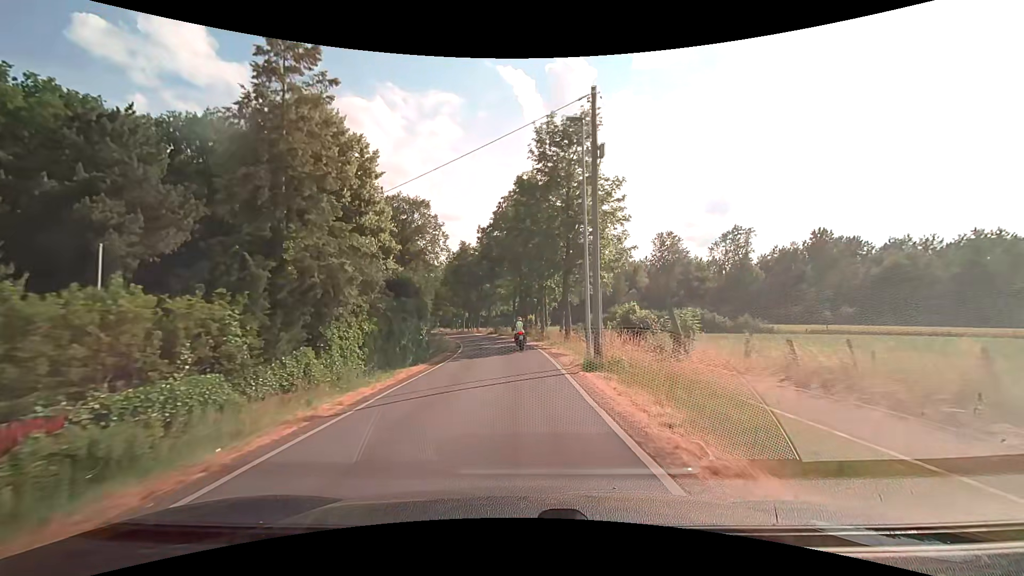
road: unclassified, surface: asphalt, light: Day
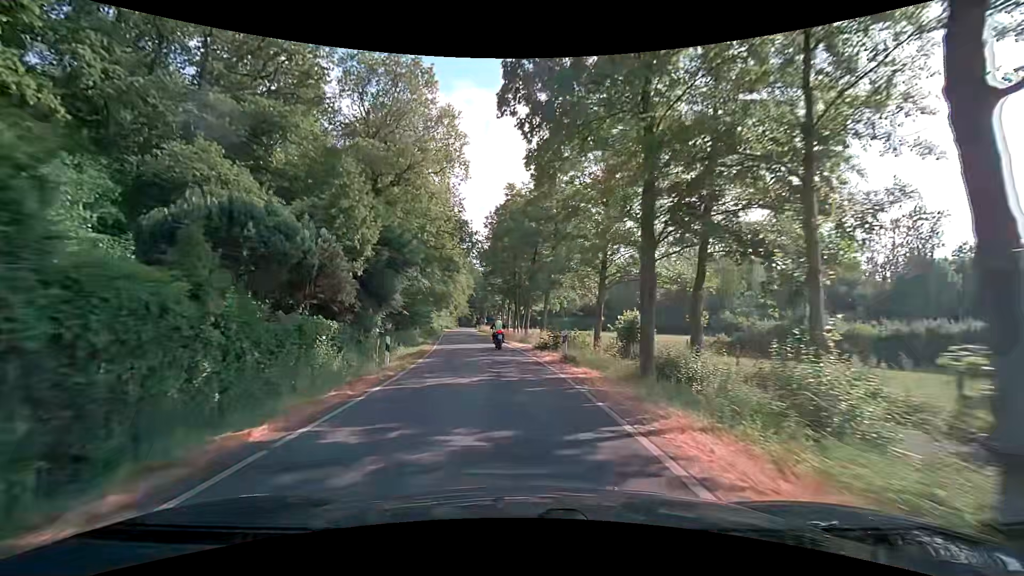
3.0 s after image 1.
(-1.5, +37.1) m; -8°
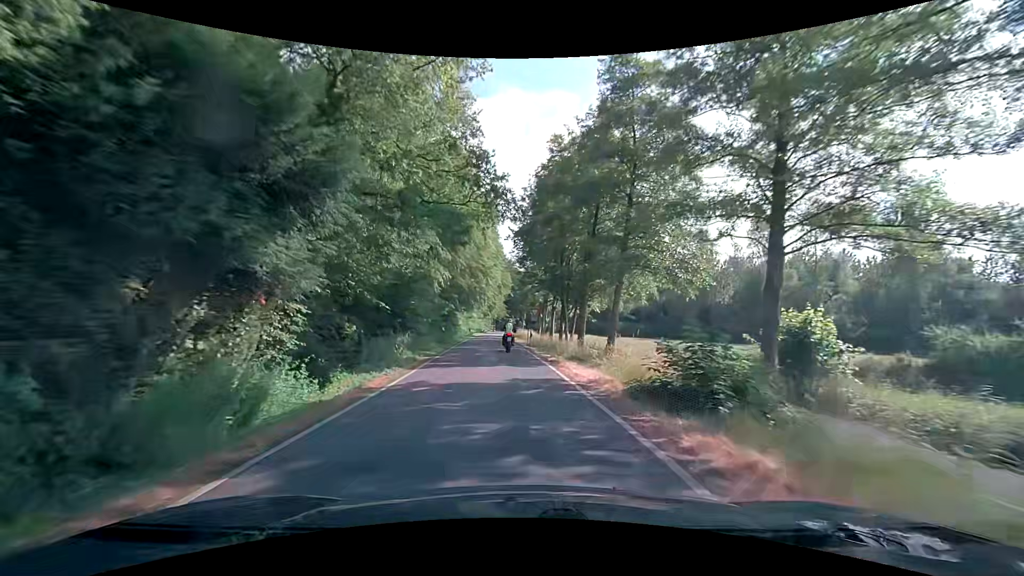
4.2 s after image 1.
(-0.6, +14.9) m; -5°
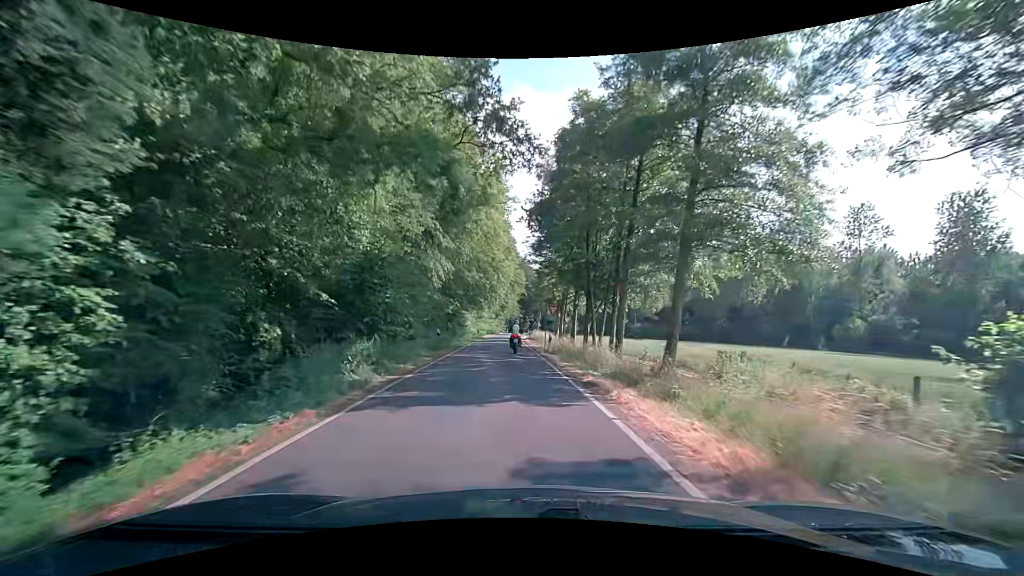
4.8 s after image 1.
(-0.1, +7.5) m; -1°
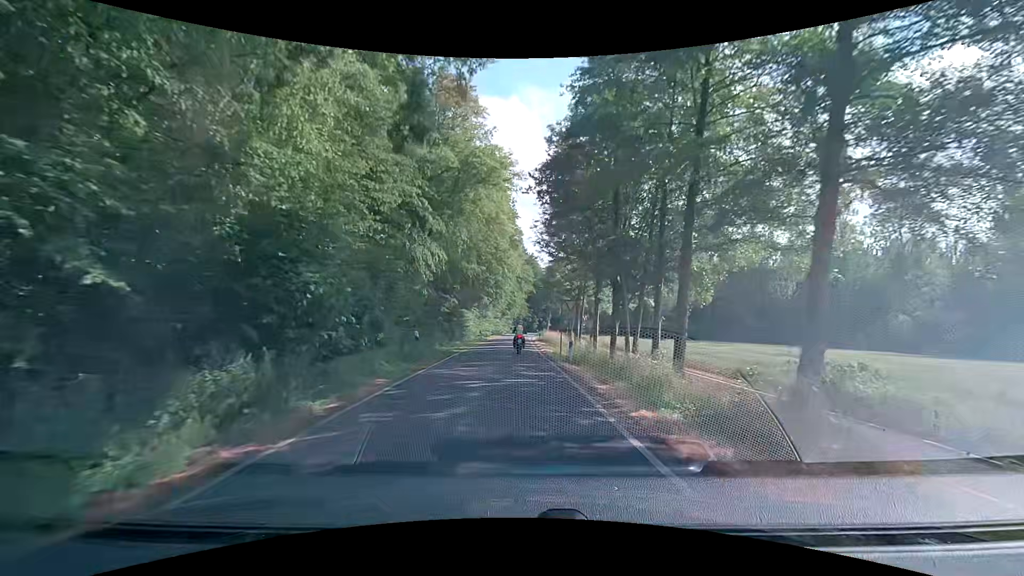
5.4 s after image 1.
(-0.1, +7.5) m; -1°
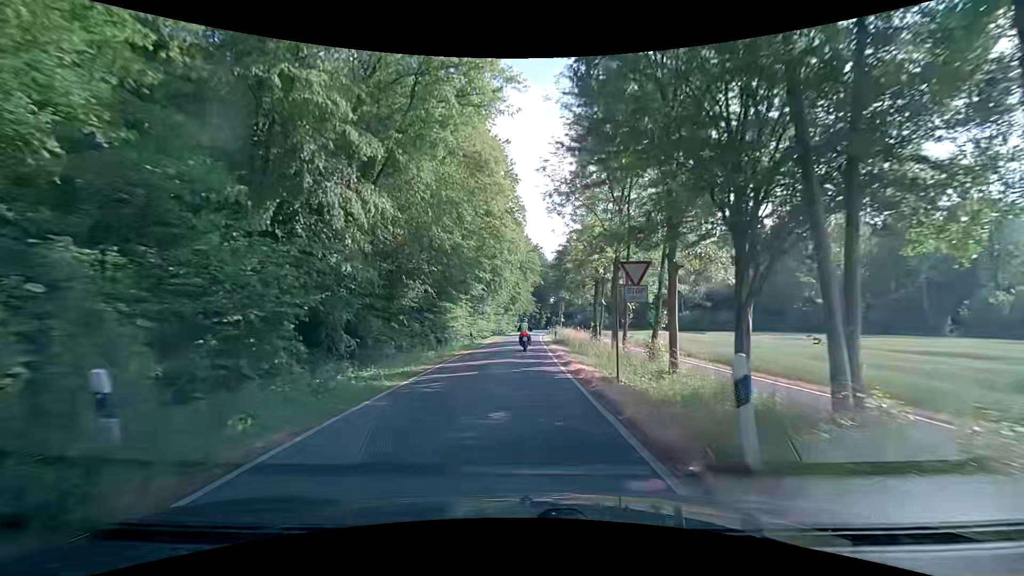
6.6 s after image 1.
(0.0, +15.0) m; -1°
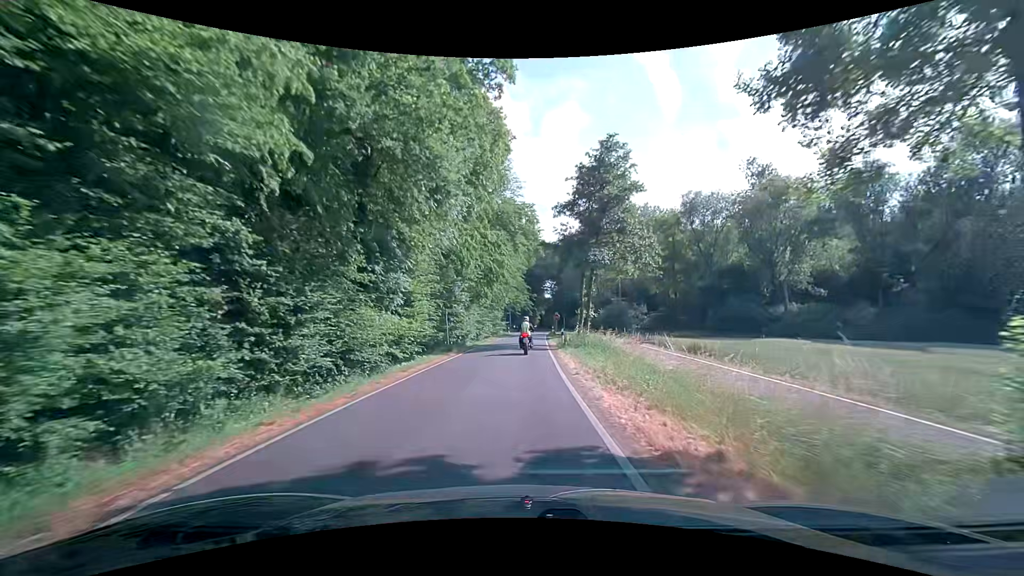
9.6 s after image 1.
(+0.3, +36.9) m; +1°
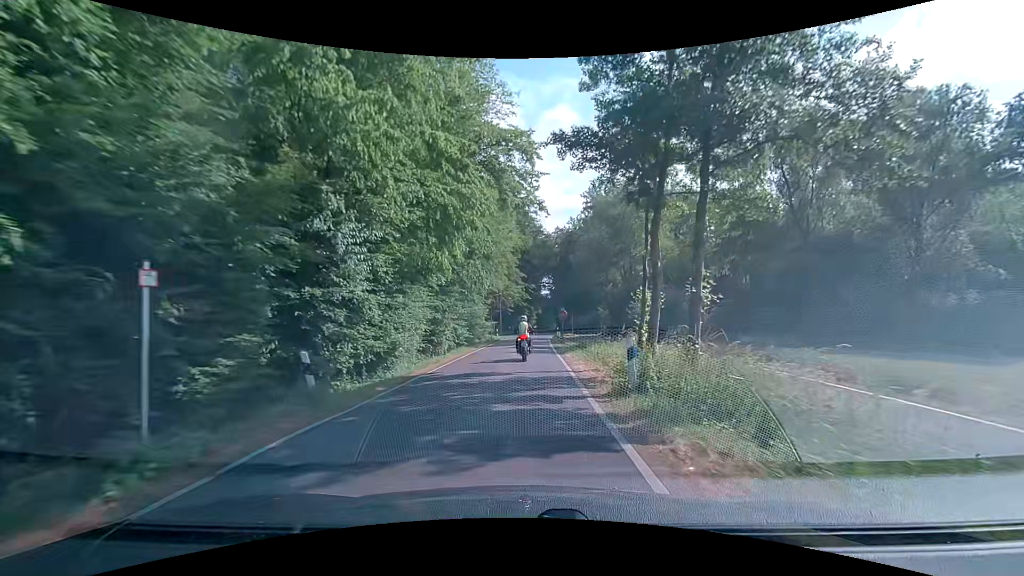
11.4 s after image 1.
(+0.1, +20.4) m; +1°
